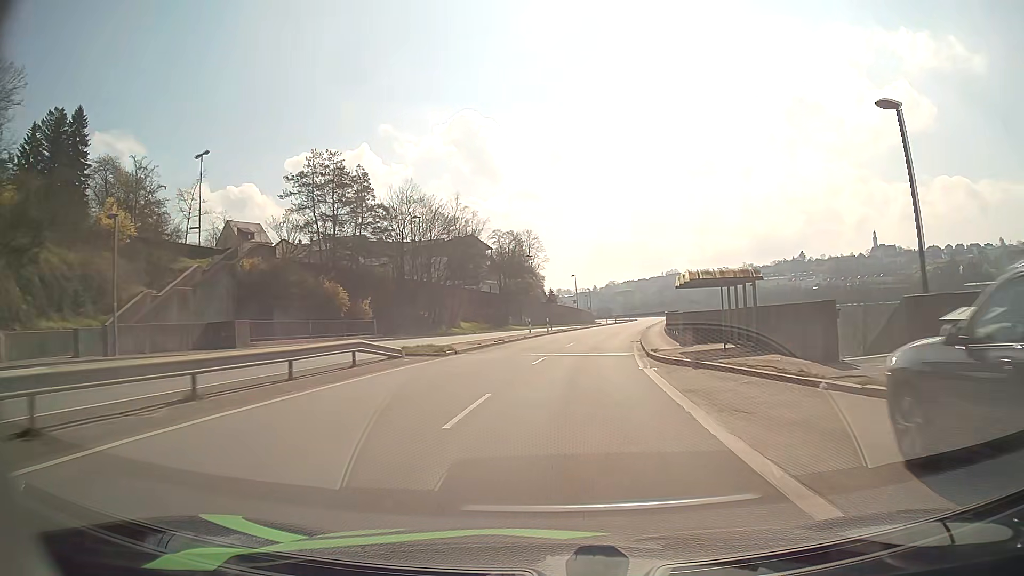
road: primary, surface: asphalt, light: Day
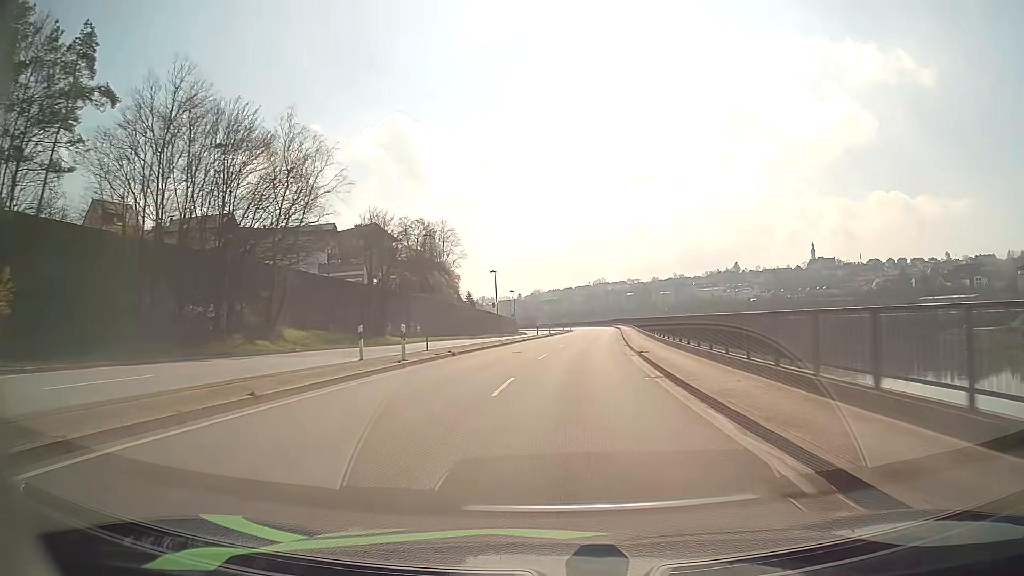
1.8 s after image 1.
(+1.9, +31.7) m; +7°
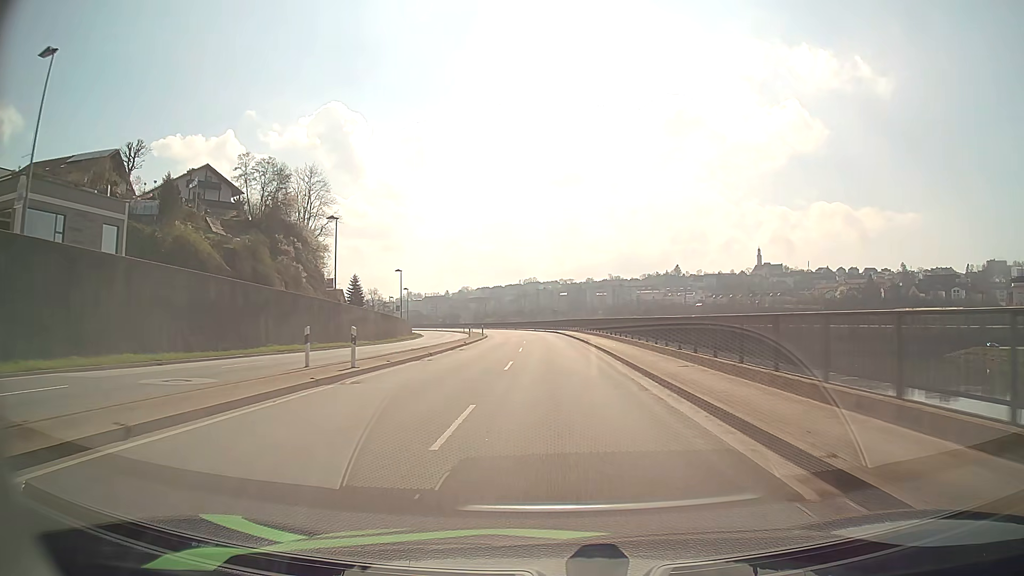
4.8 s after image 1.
(+3.2, +53.2) m; +6°
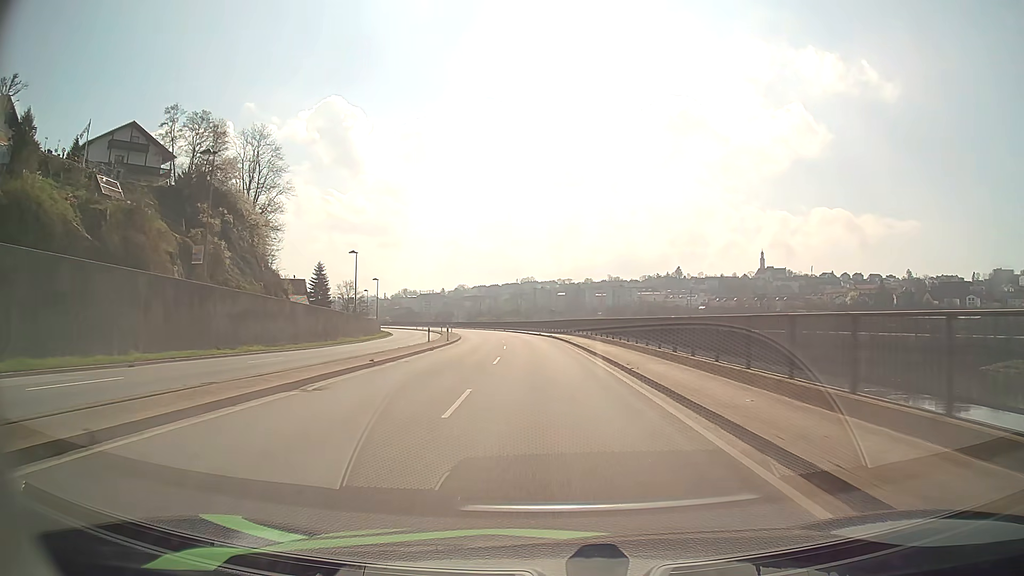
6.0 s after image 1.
(+0.1, +21.7) m; 0°
(0, +10) (0, +20) (0, +30) (-1, +40) (-2, +50) (-3, +60) (-4, +70) (-5, +80) (-7, +90) (-9, +99) m
